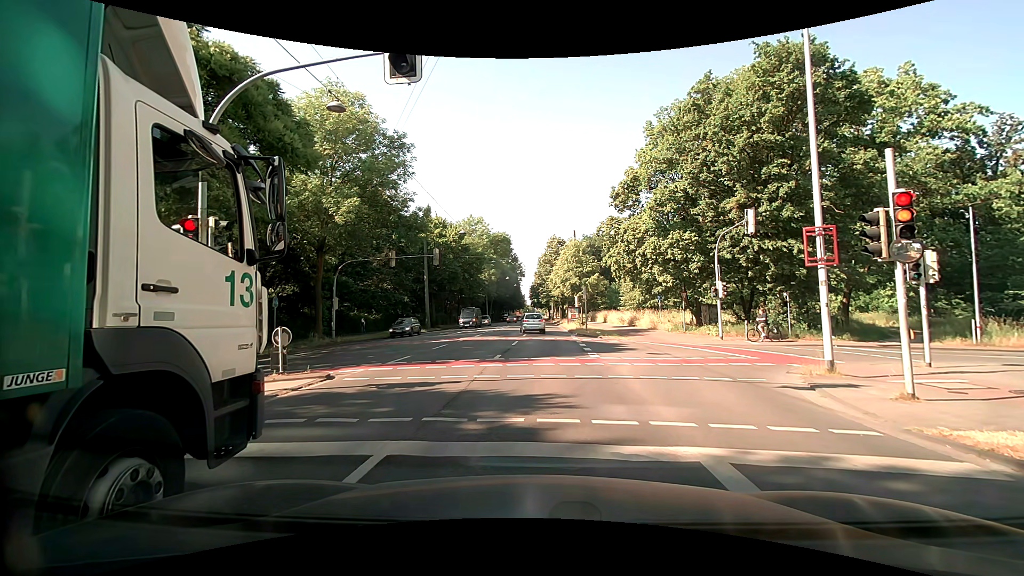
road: primary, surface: asphalt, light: Day
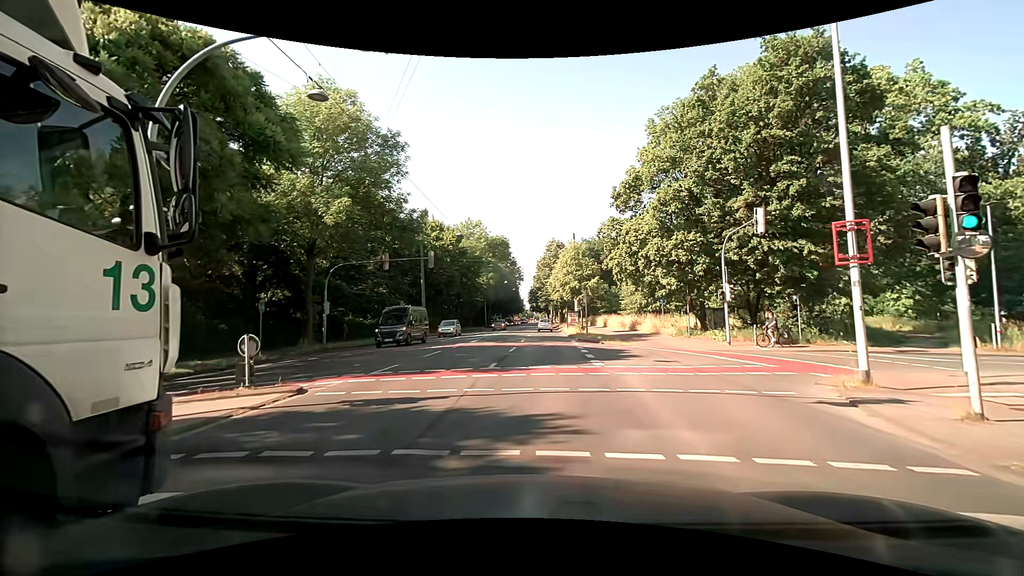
(0.0, +1.4) m; +1°
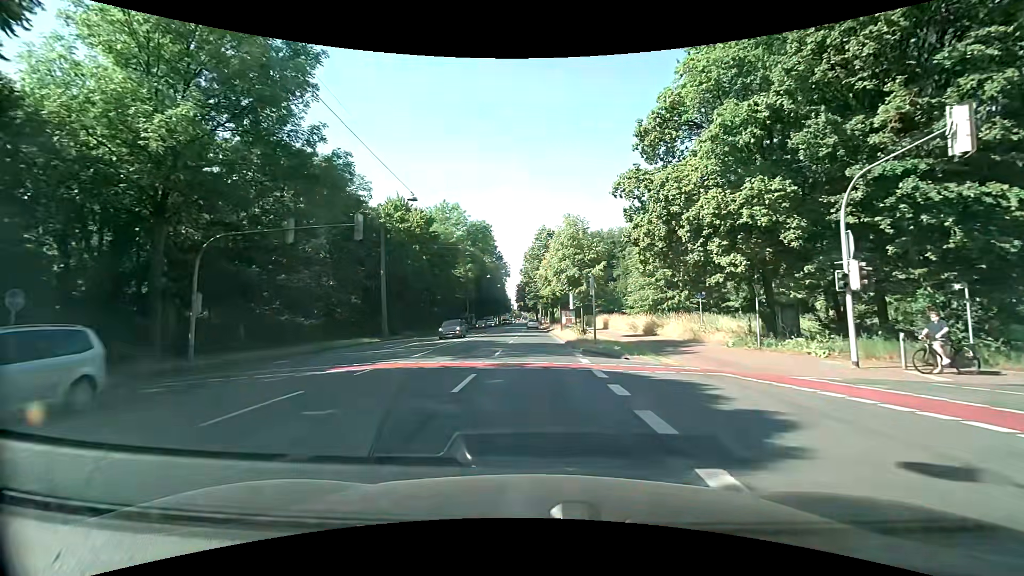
(+0.3, +12.3) m; +1°
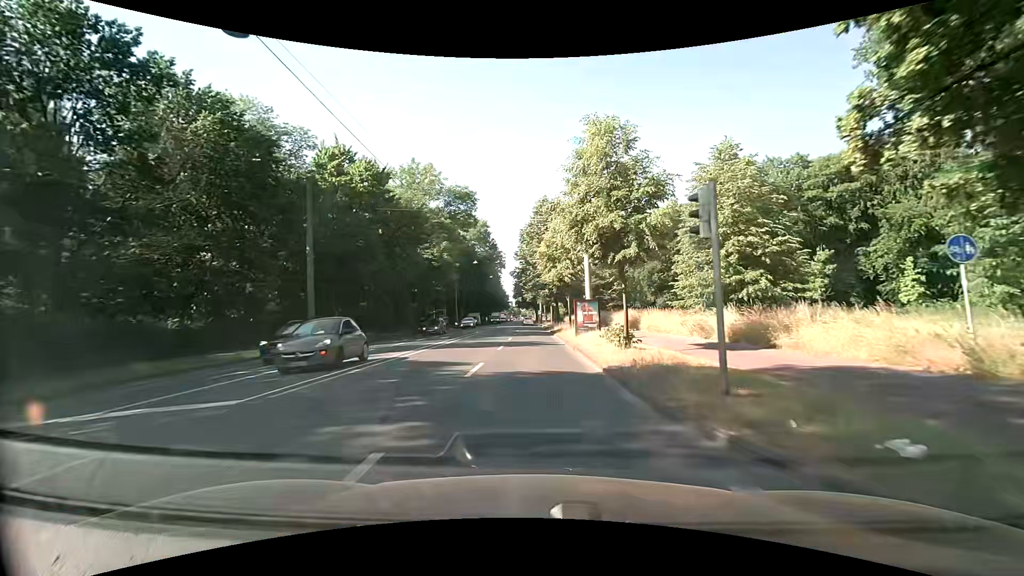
(+0.1, +16.9) m; 0°
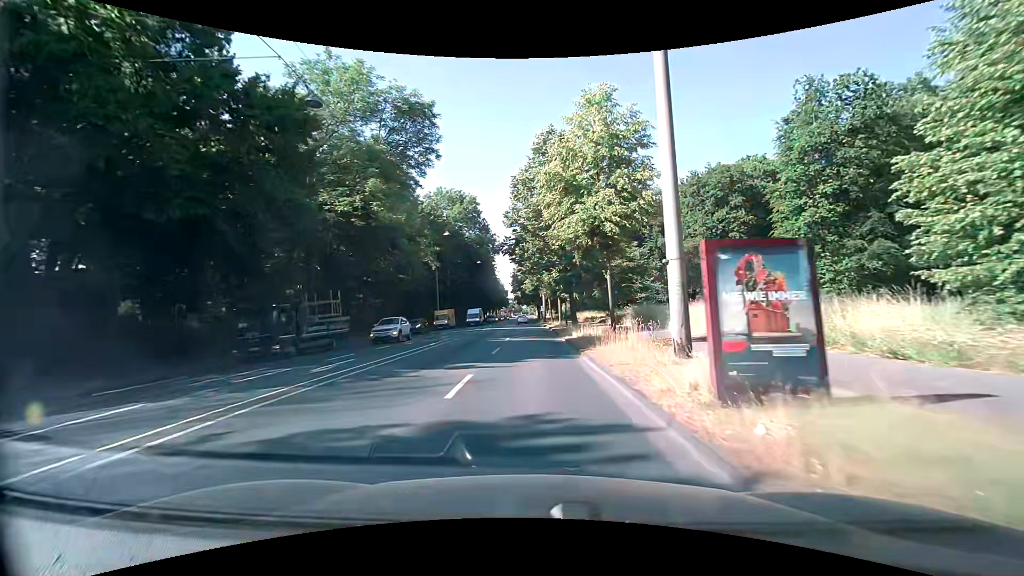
(0.0, +21.1) m; 0°
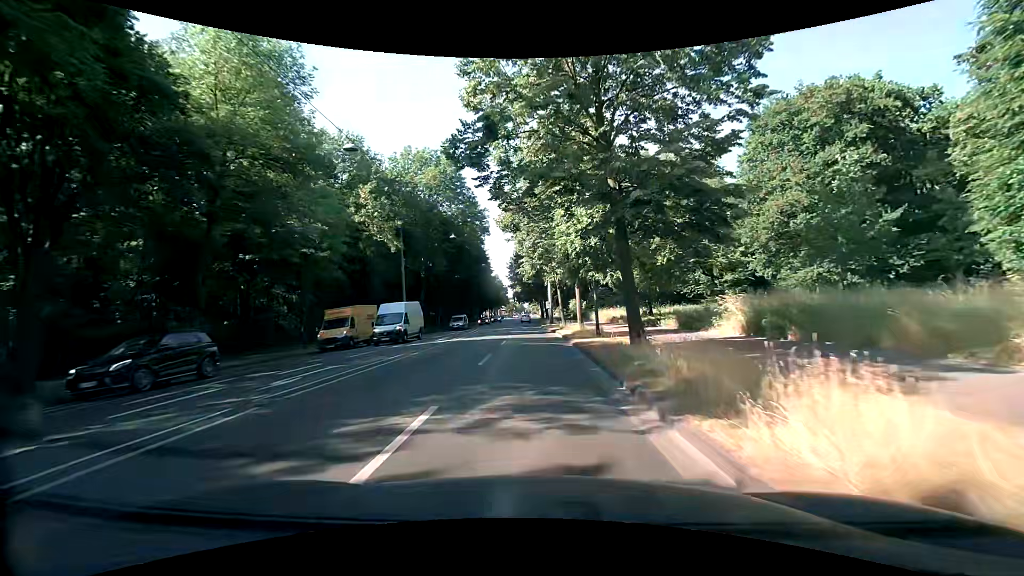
(-0.1, +22.0) m; -1°
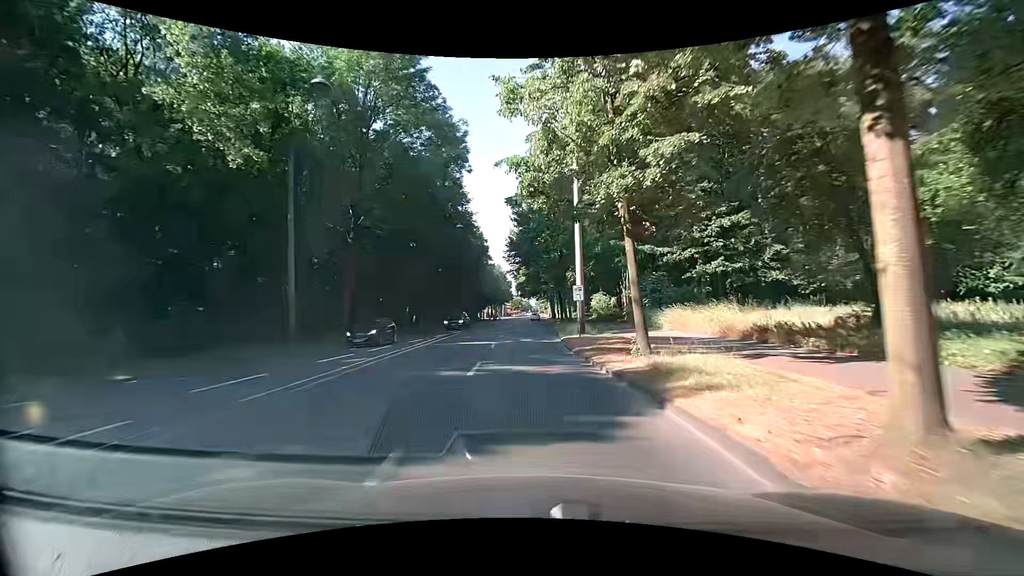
(-0.3, +29.4) m; -1°
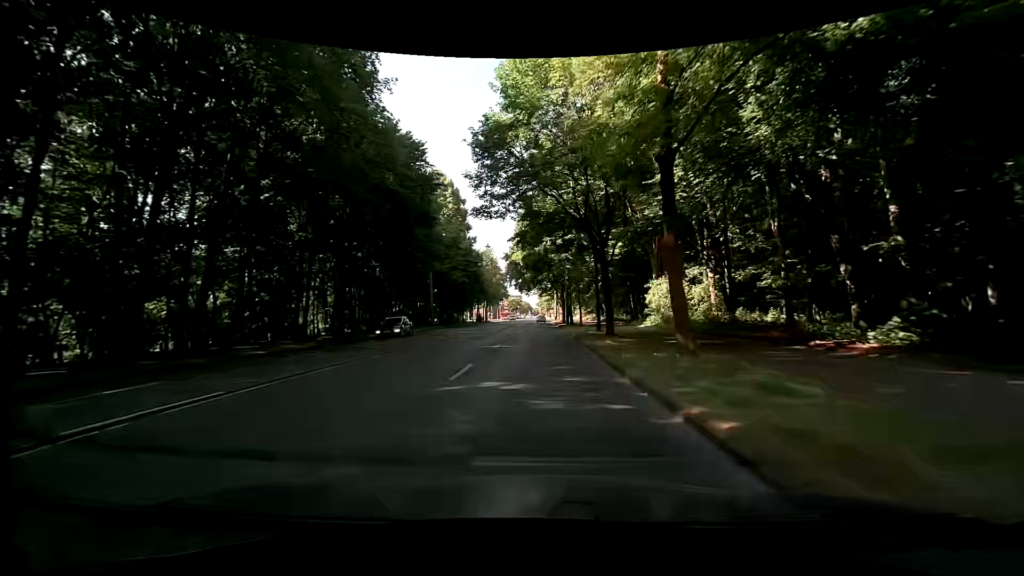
(-0.5, +38.9) m; 0°
(0, +10) (0, +20) (0, +30) (0, +40) (0, +50) (0, +60) (0, +70) (0, +80) (+1, +90) (+1, +100) m
